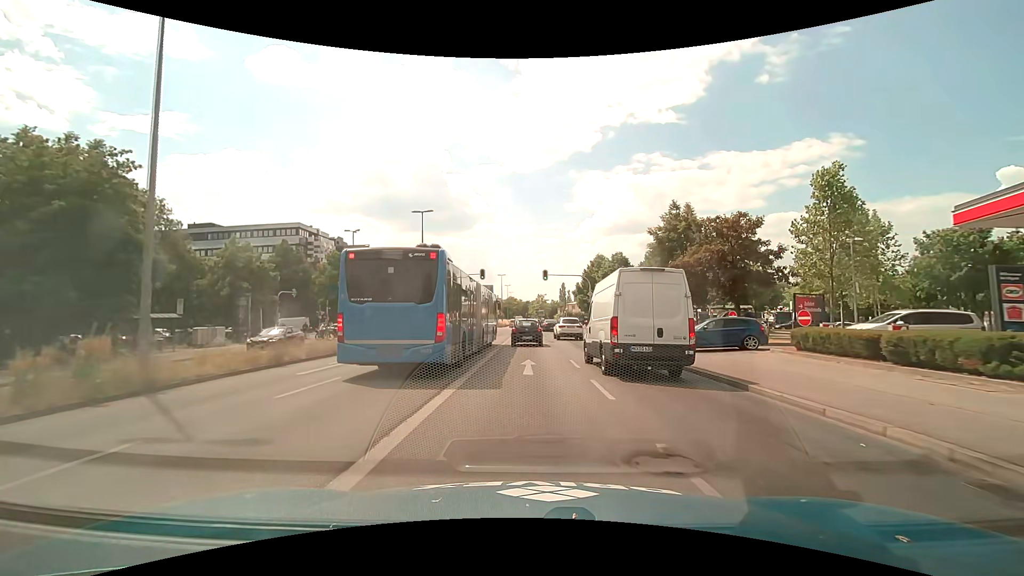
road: primary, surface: asphalt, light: Day
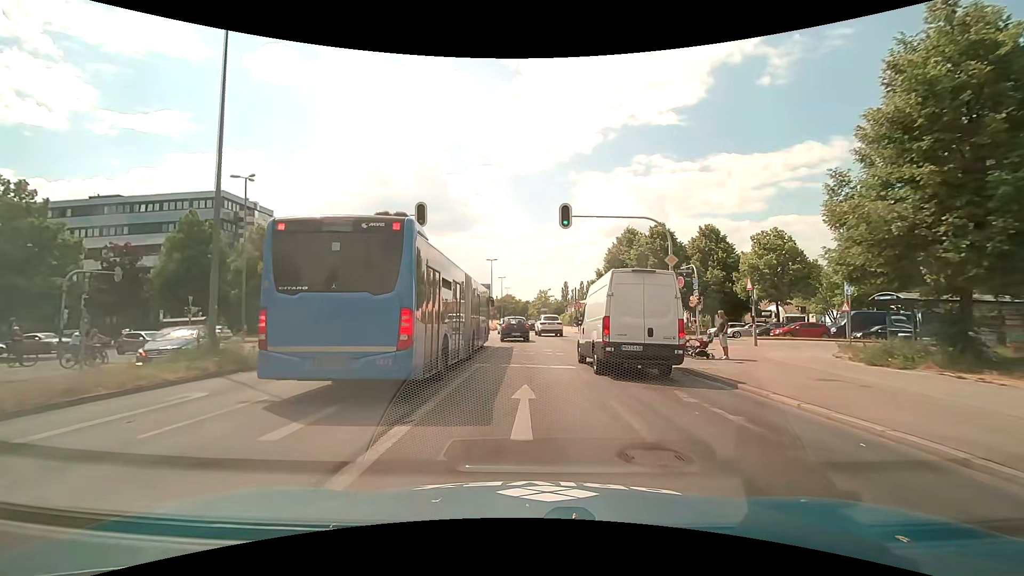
(+0.1, +27.1) m; 0°
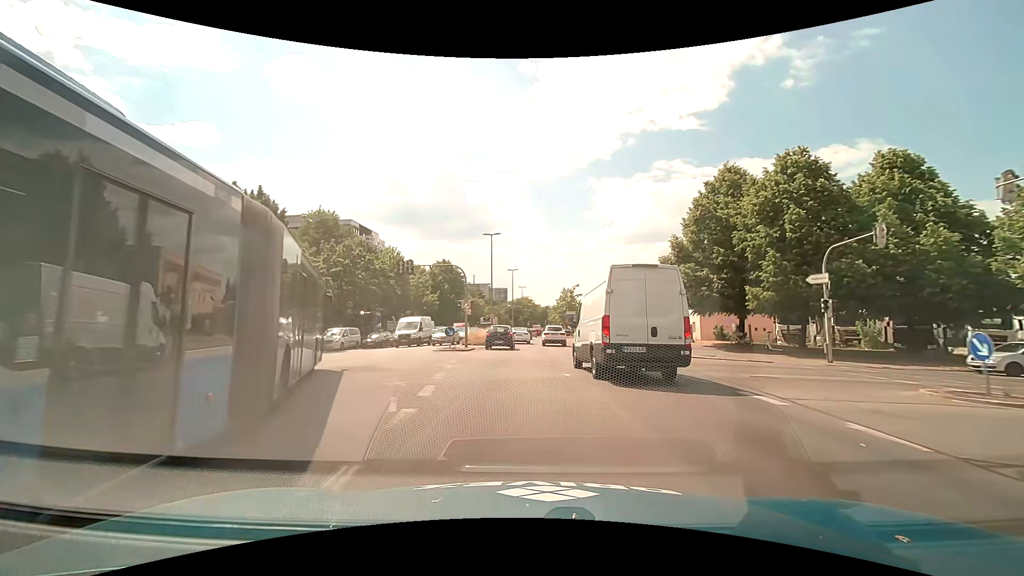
(0.0, +27.1) m; -2°
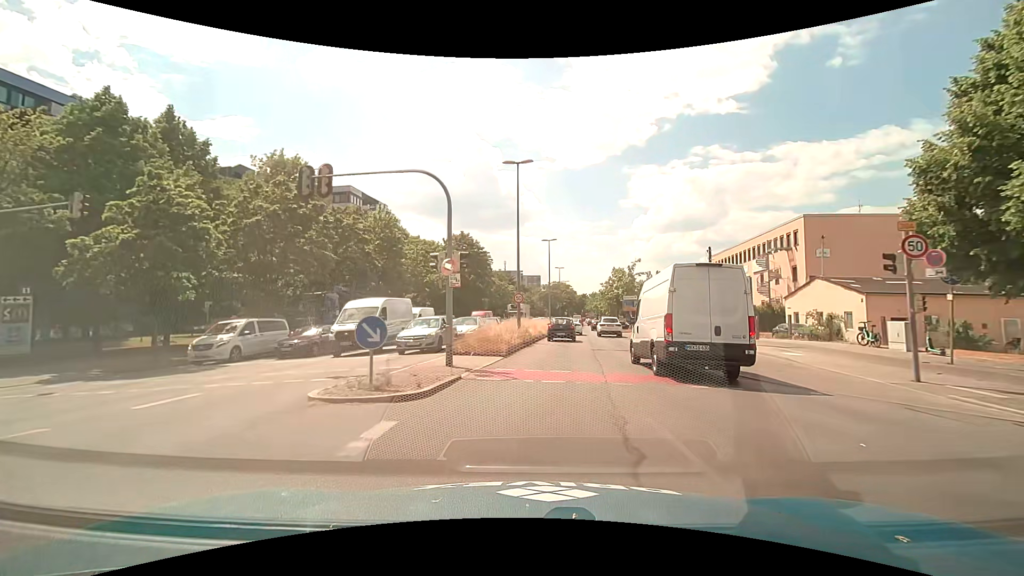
(-1.1, +19.5) m; -4°
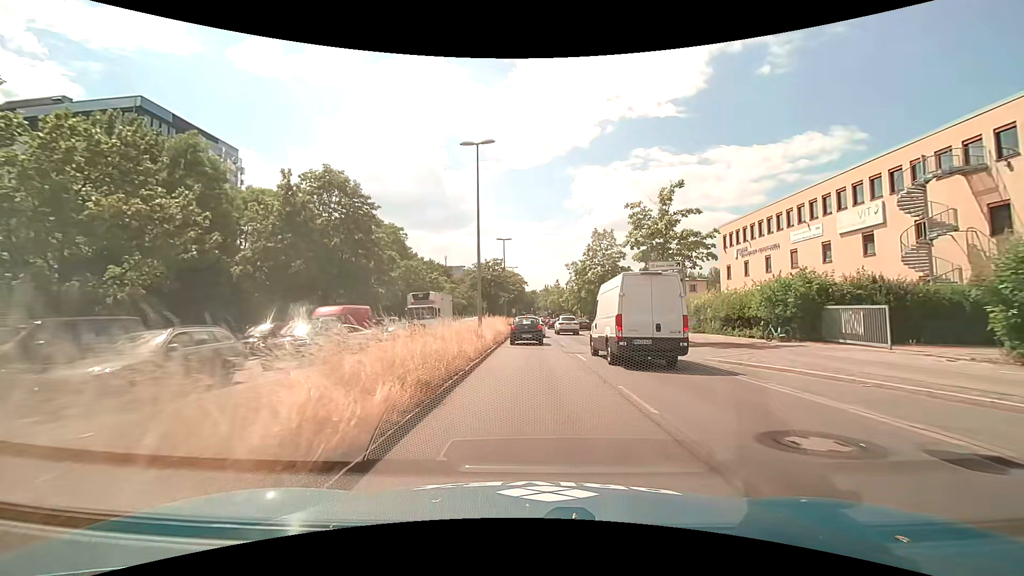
(+1.8, +32.0) m; +6°
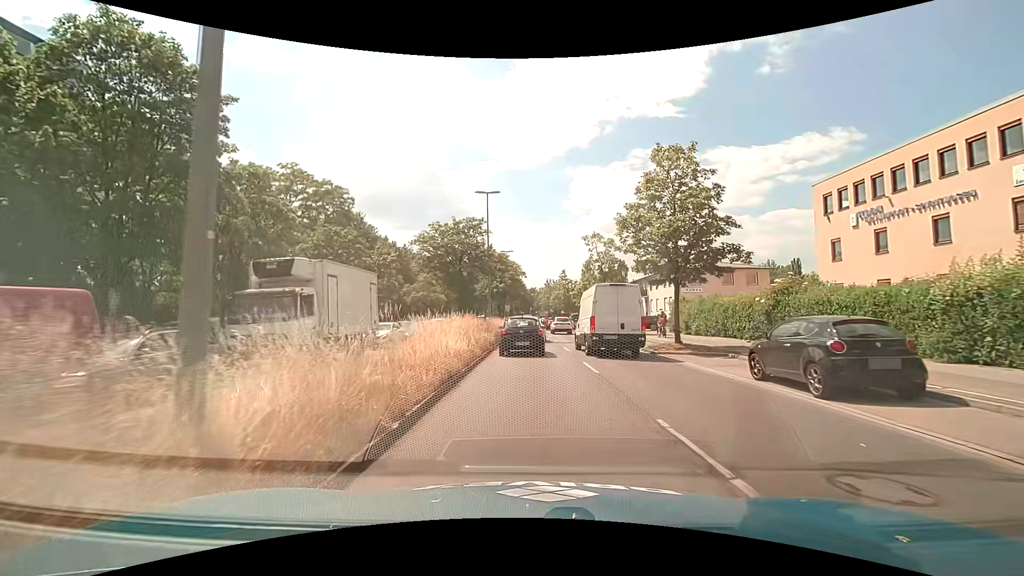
(0.0, +21.0) m; 0°
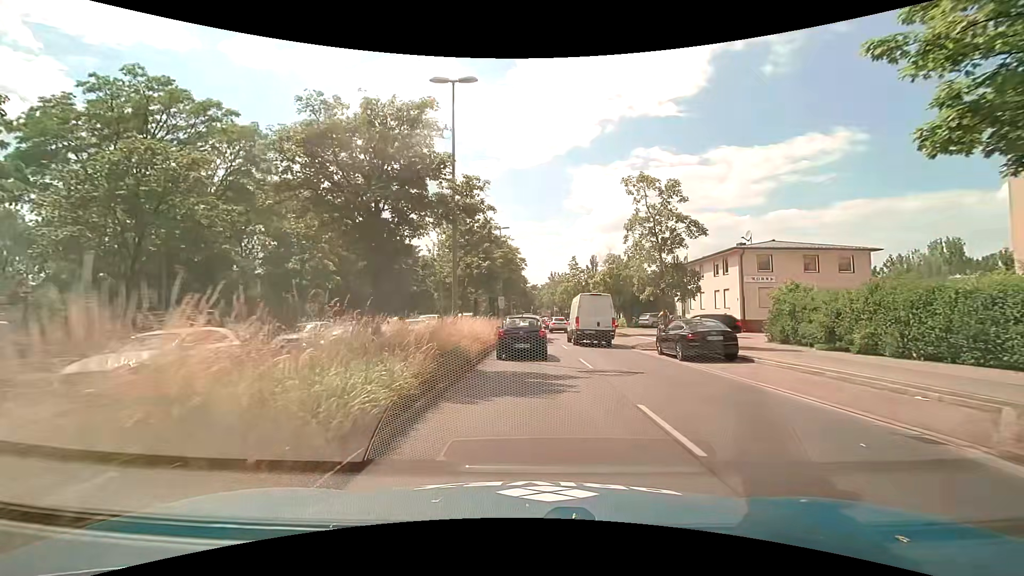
(+0.1, +16.7) m; +1°
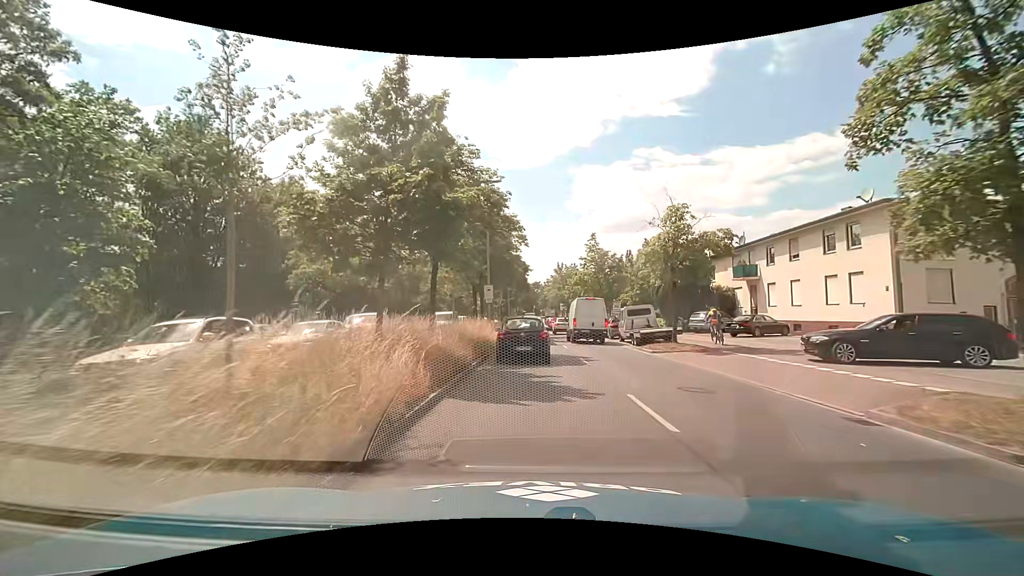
(-0.1, +17.1) m; -1°
(0, +10) (0, +20) (0, +30) (0, +40) (0, +50) (0, +60) (0, +70) (0, +80) (+1, +90) (+1, +100) m
